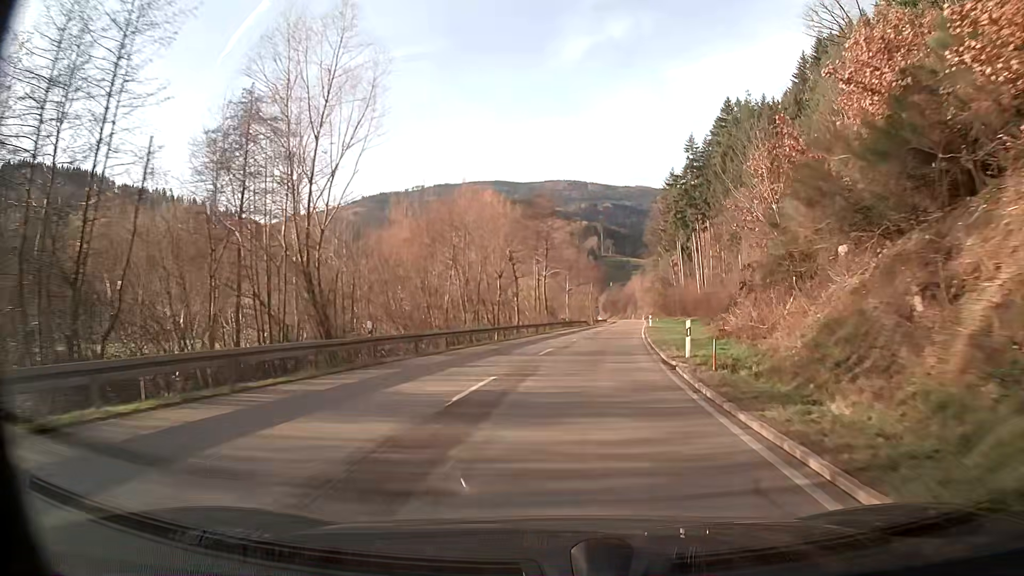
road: secondary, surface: asphalt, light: Day
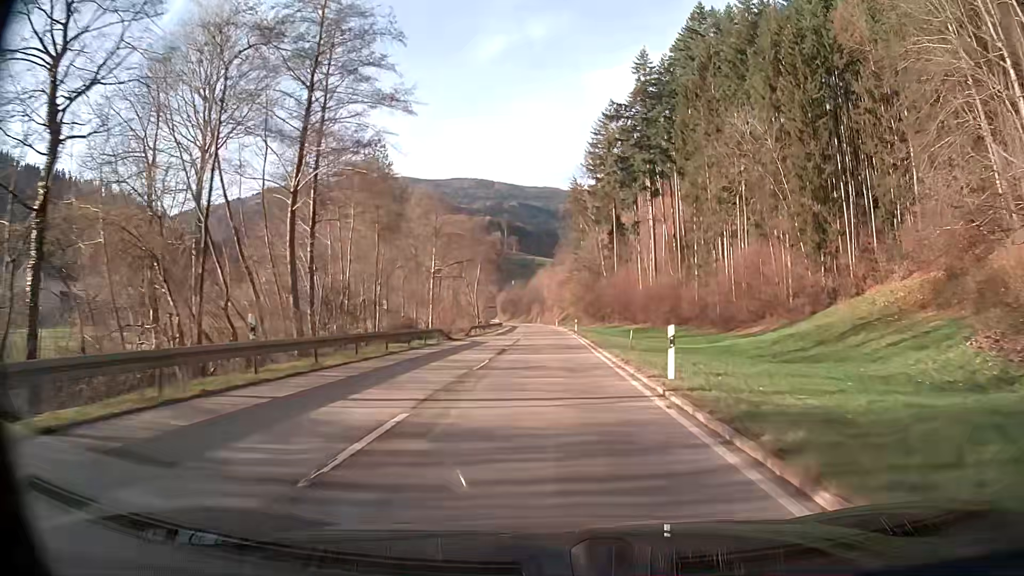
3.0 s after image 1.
(+4.5, +53.5) m; +7°
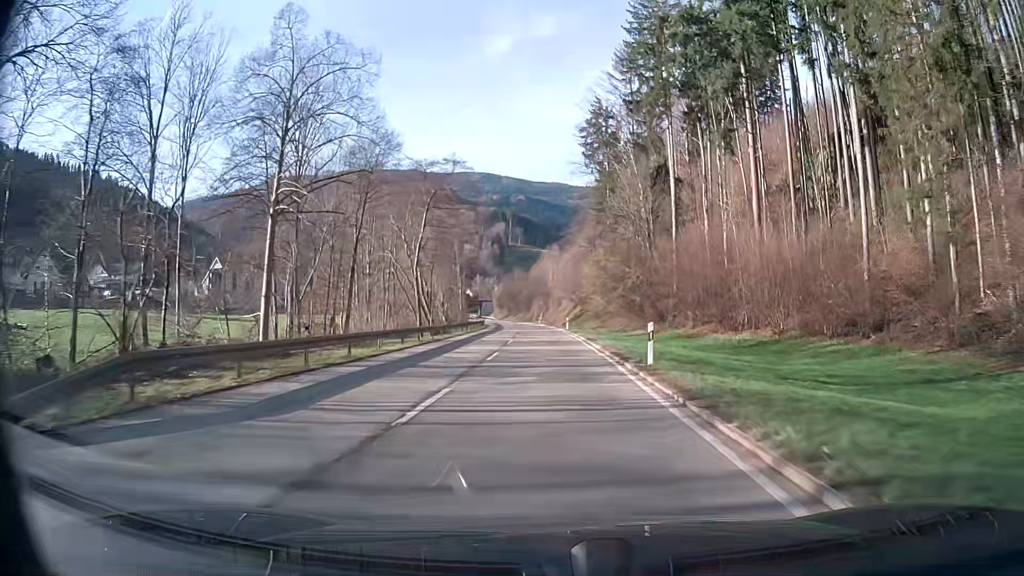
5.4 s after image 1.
(-0.2, +45.3) m; -1°
